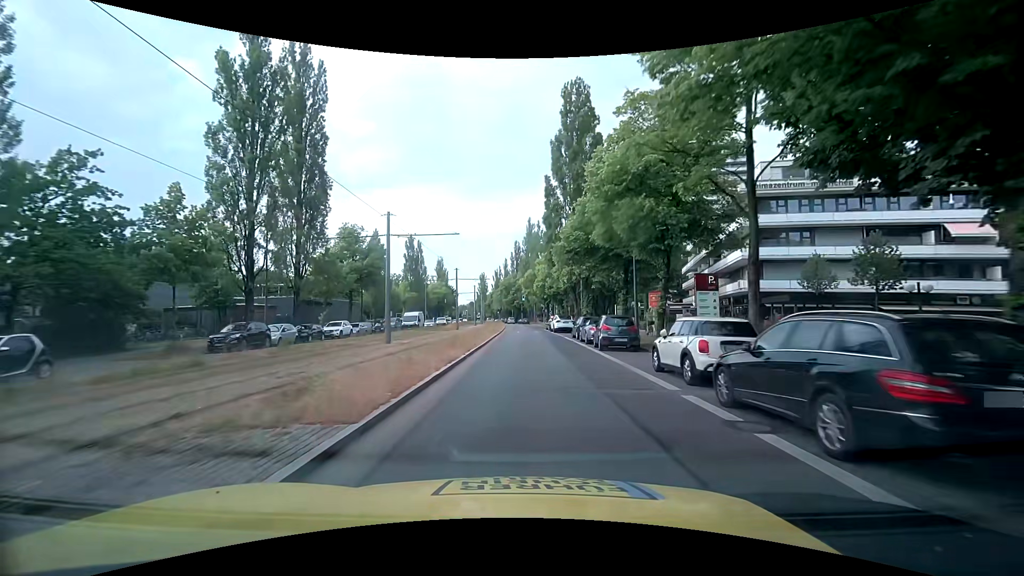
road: secondary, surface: asphalt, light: Day
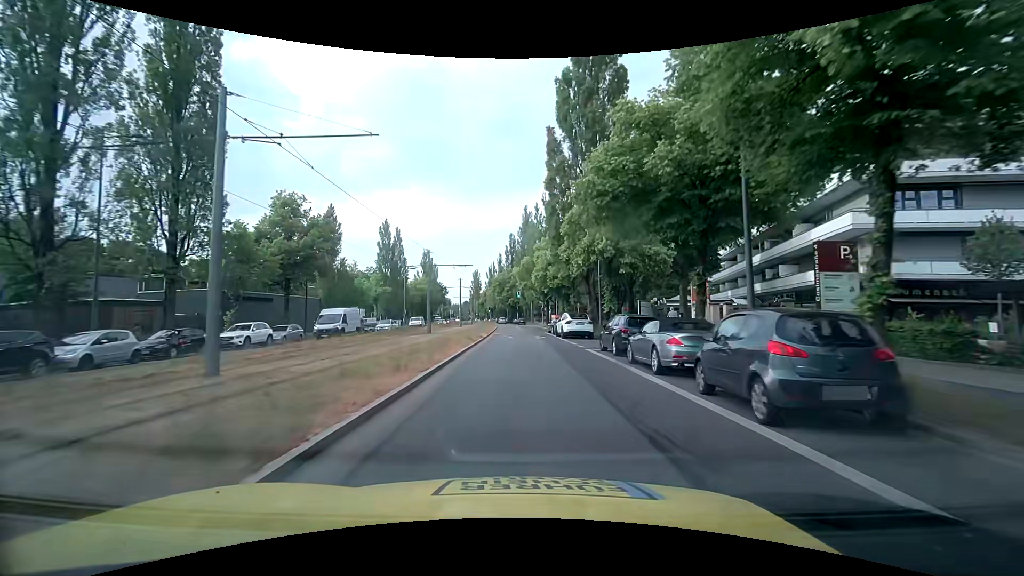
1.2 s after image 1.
(0.0, +14.7) m; 0°
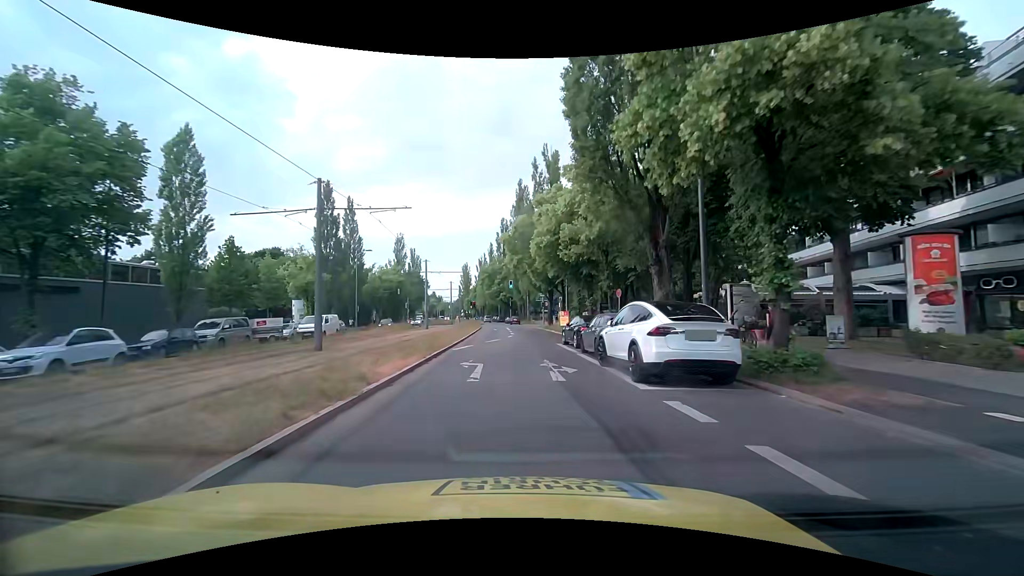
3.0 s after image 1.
(+0.2, +22.0) m; +1°
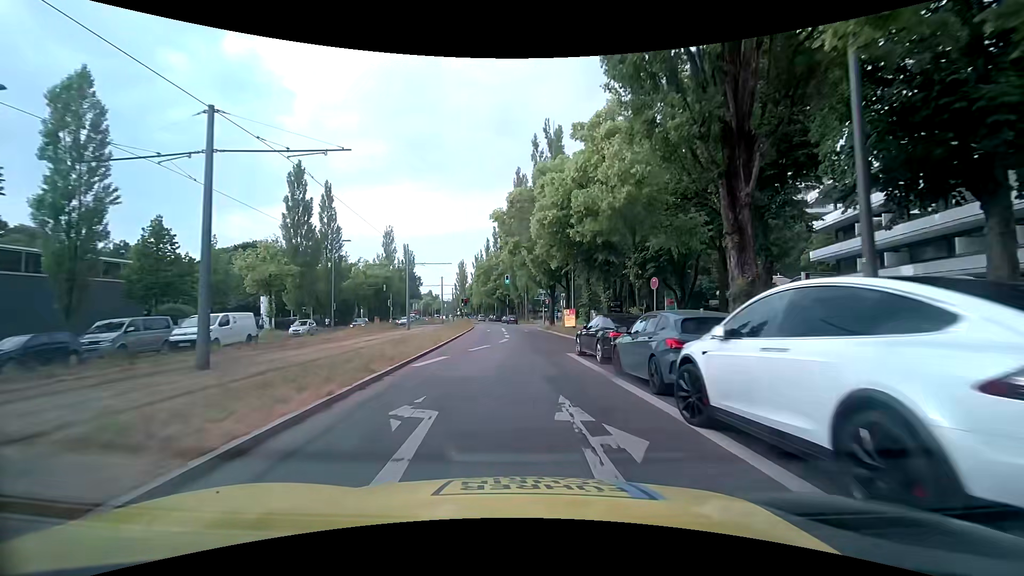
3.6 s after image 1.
(0.0, +7.1) m; 0°
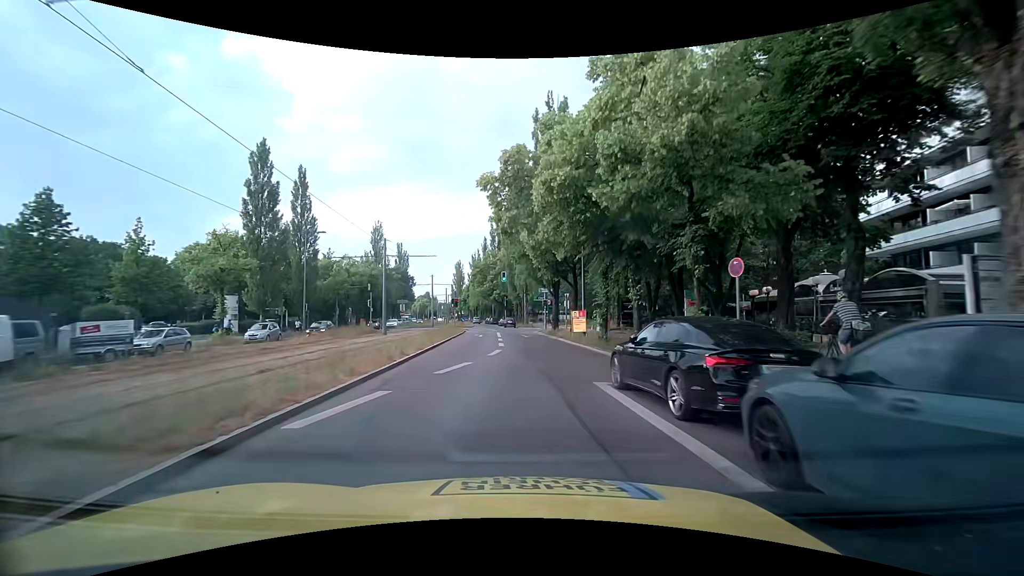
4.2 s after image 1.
(+0.1, +7.0) m; +2°
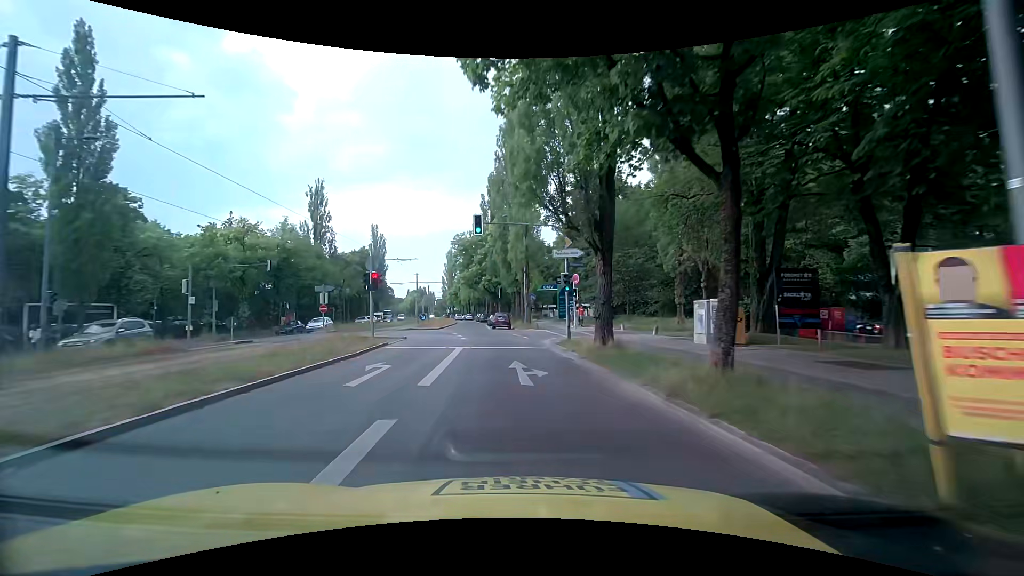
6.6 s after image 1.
(-0.4, +26.7) m; 0°
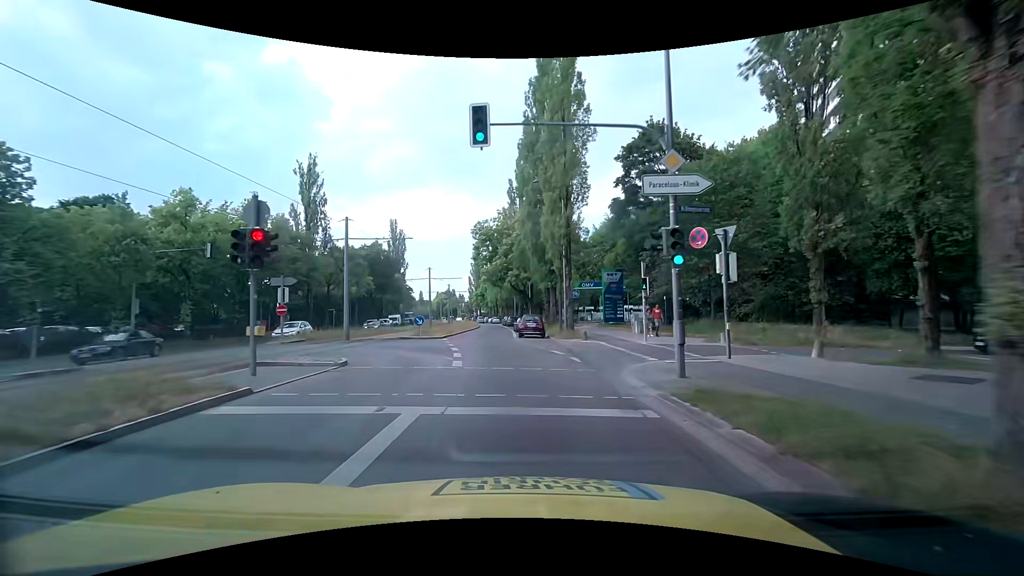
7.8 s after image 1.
(-0.6, +12.6) m; -4°
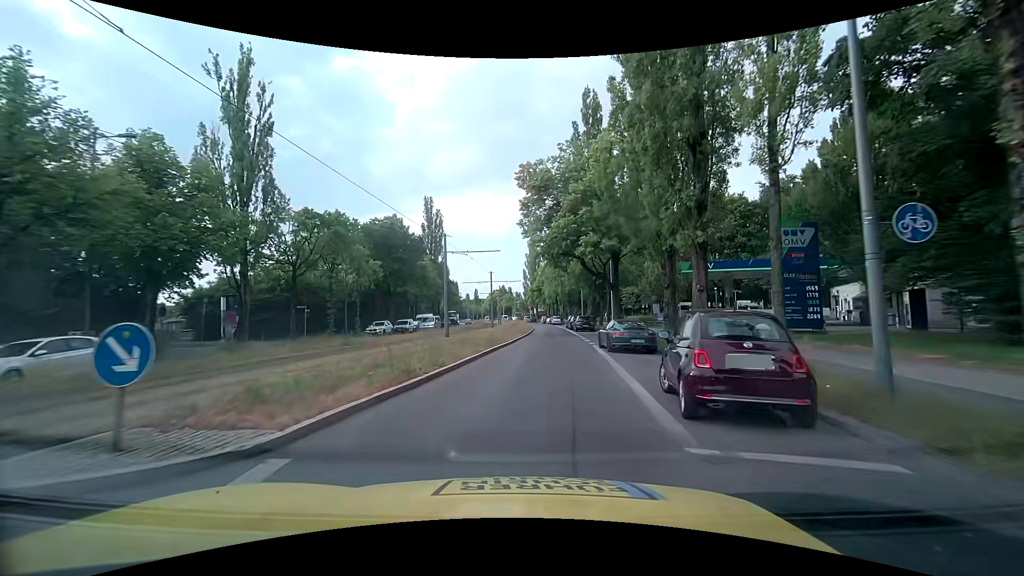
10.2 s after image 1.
(-1.5, +24.4) m; -8°
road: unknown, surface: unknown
